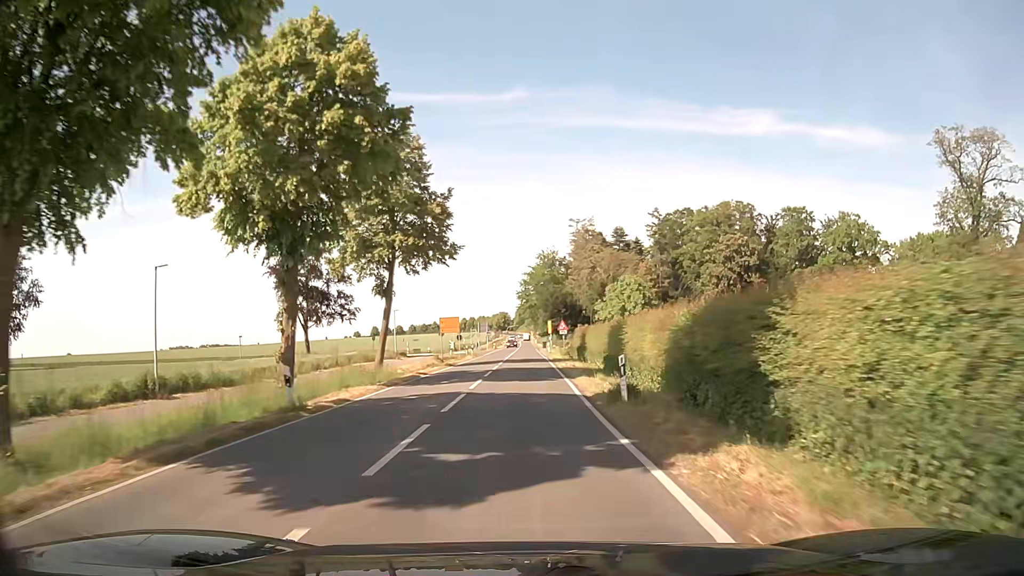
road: secondary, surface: asphalt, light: Day
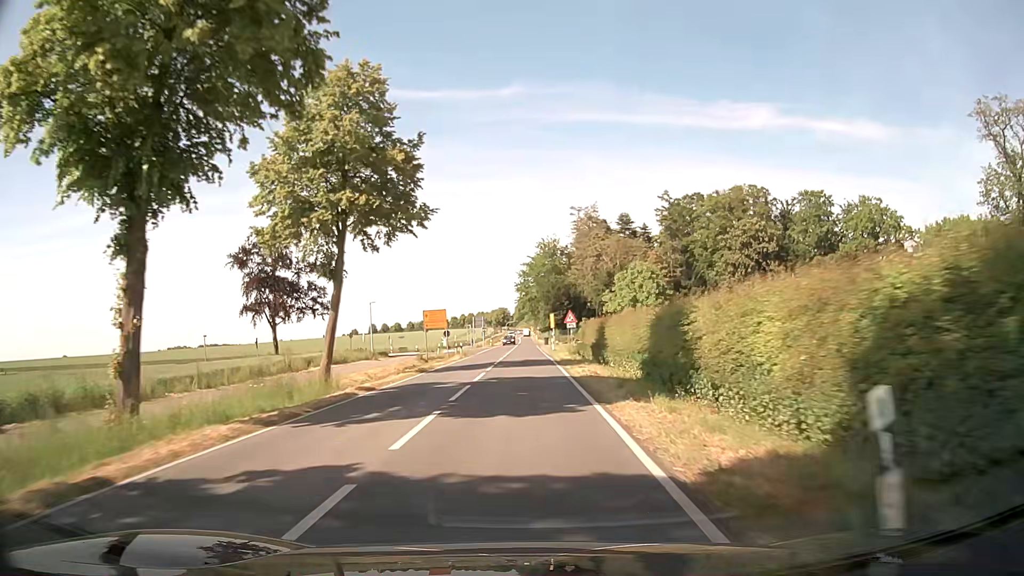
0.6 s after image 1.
(0.0, +10.7) m; 0°
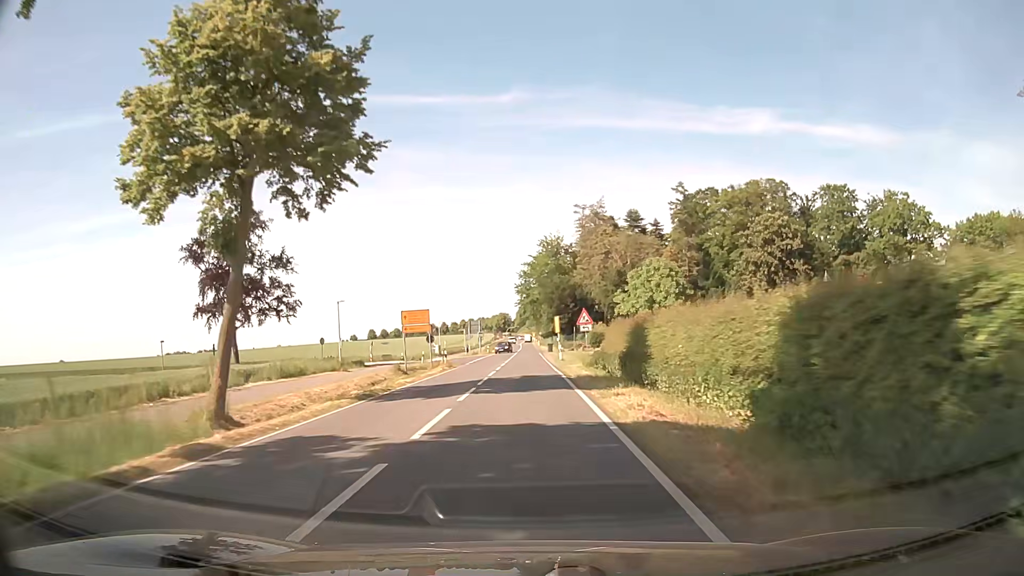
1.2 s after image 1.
(-0.1, +10.7) m; 0°
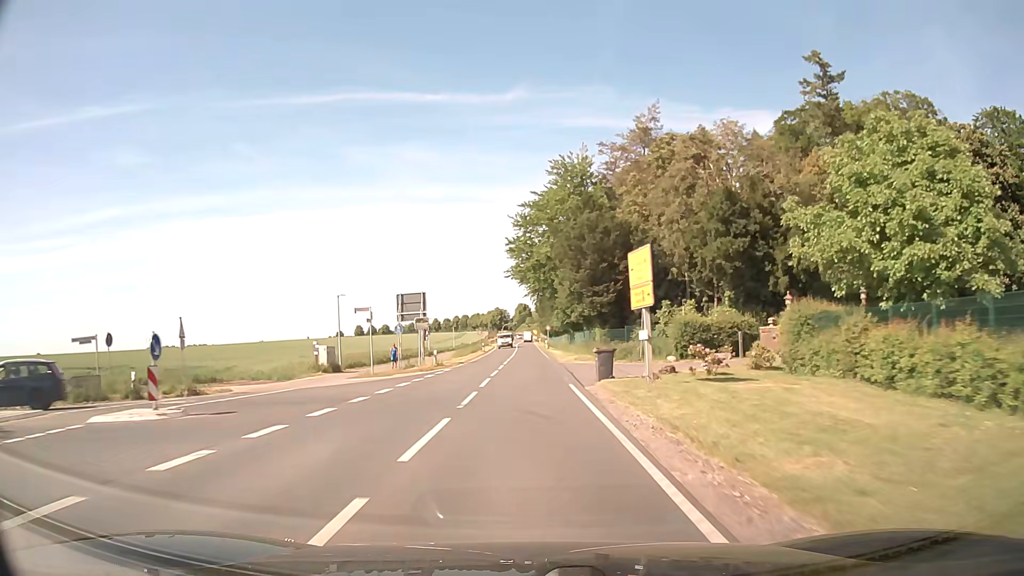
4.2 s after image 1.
(-0.2, +53.7) m; 0°
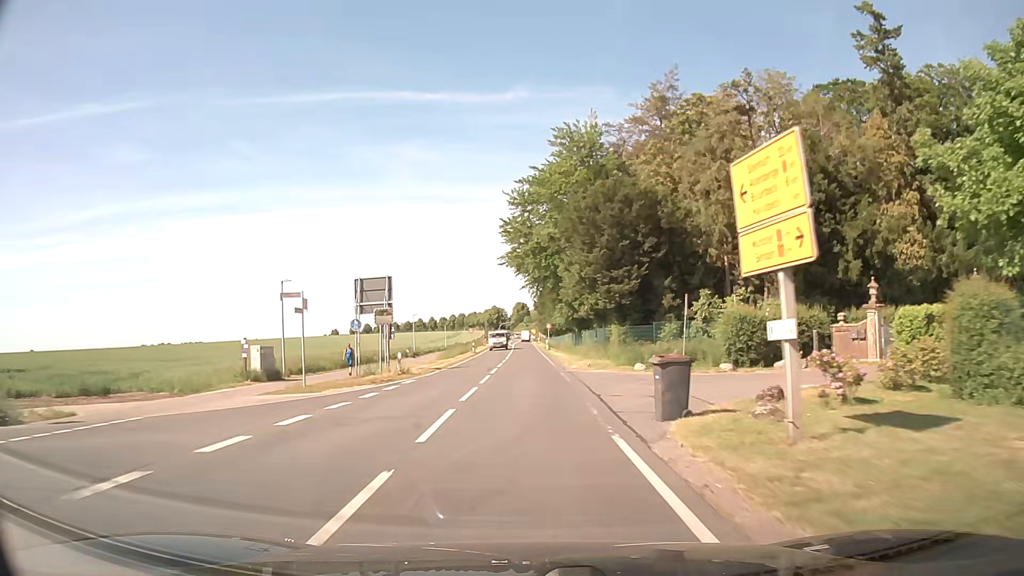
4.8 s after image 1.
(+0.1, +10.8) m; 0°
